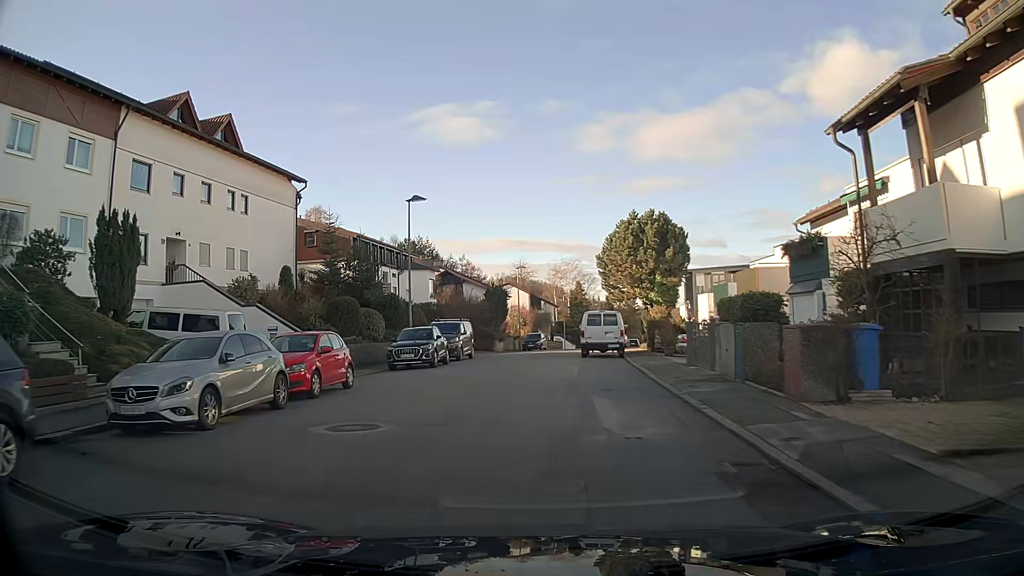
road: residential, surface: asphalt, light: Day
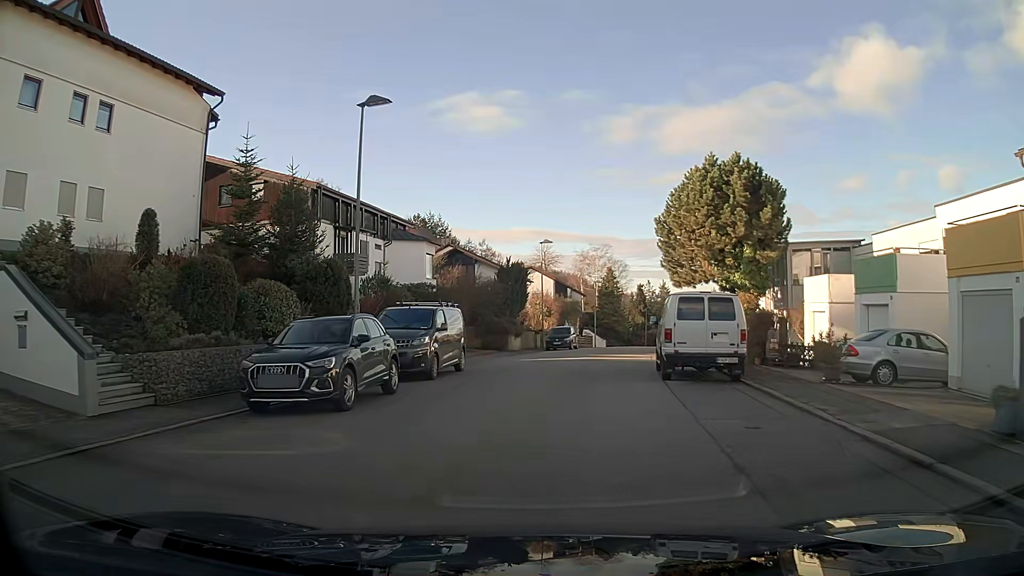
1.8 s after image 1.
(-0.2, +14.7) m; -1°
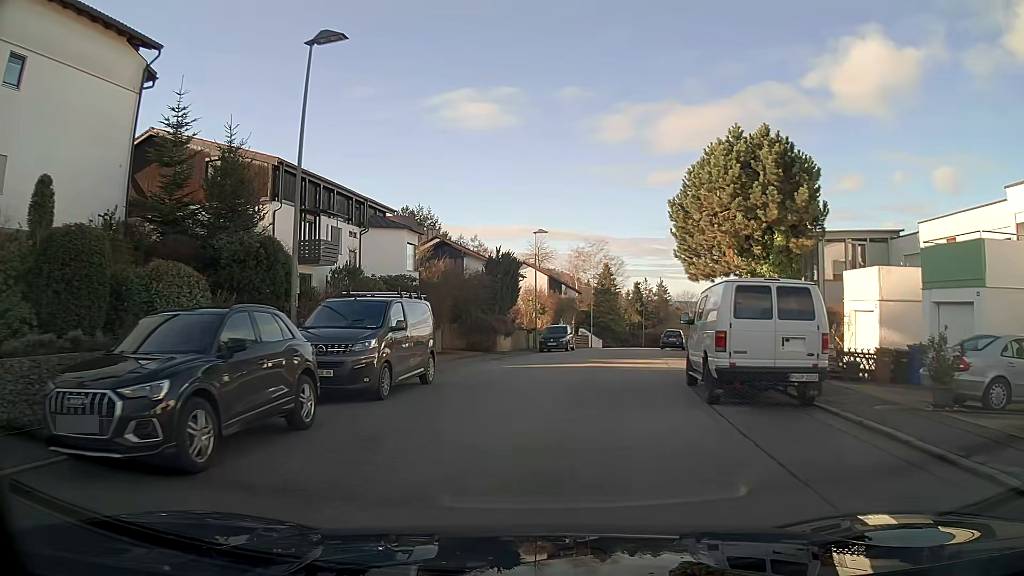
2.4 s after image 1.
(0.0, +4.9) m; +1°
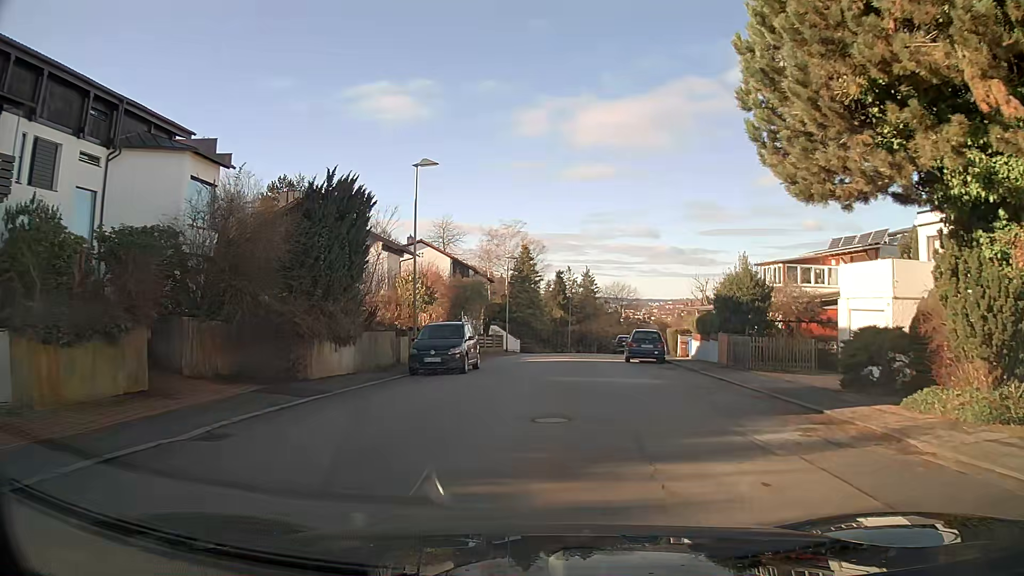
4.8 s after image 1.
(+1.2, +19.8) m; +7°
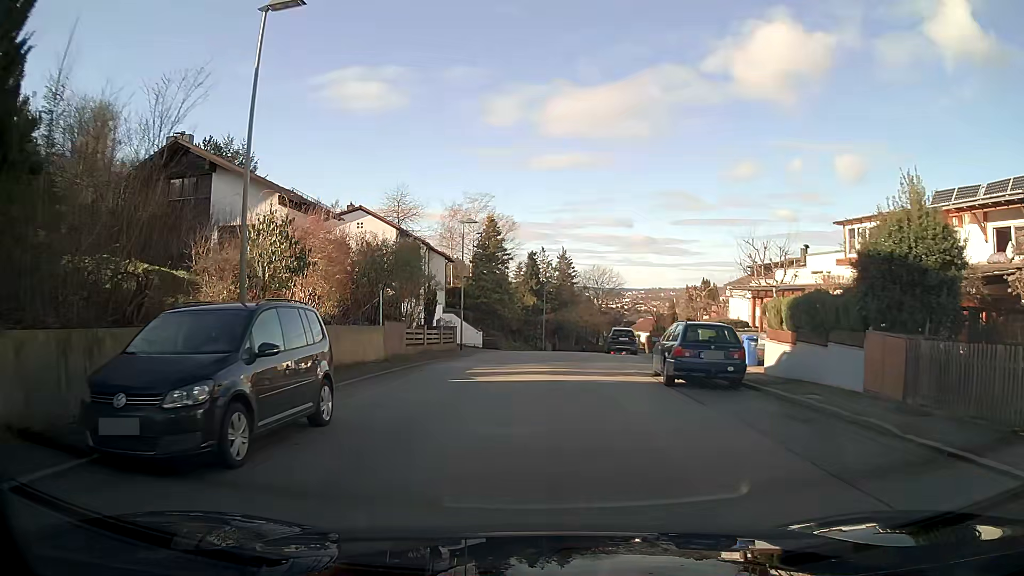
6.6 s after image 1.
(+0.4, +14.5) m; +2°
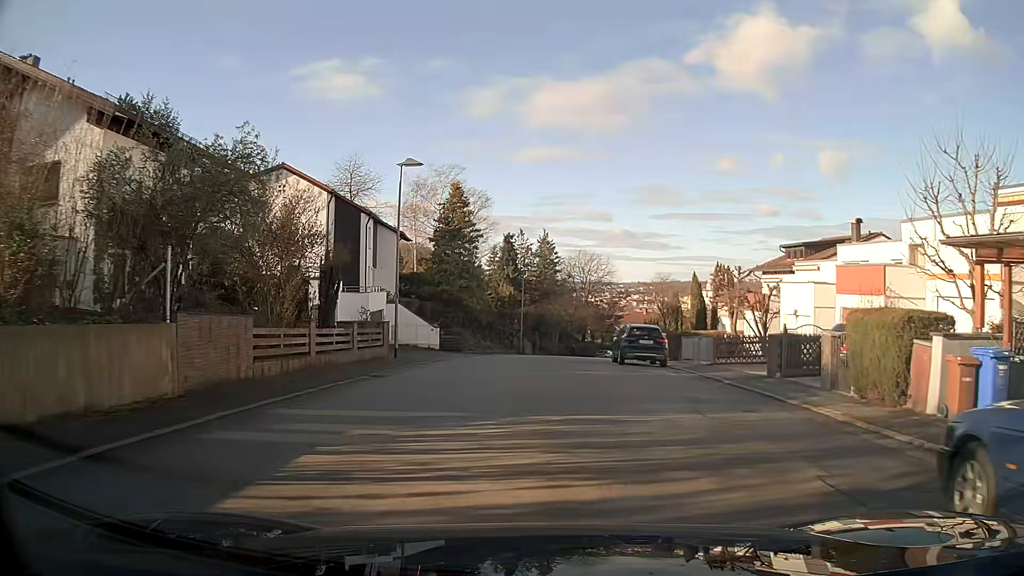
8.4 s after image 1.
(+0.3, +14.2) m; +2°
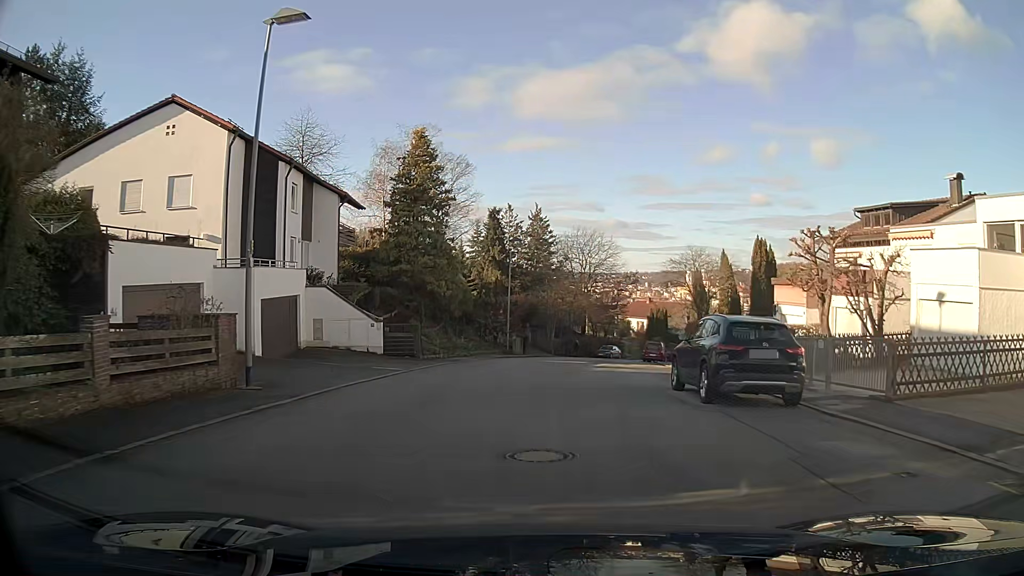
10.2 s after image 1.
(+0.1, +13.9) m; +1°
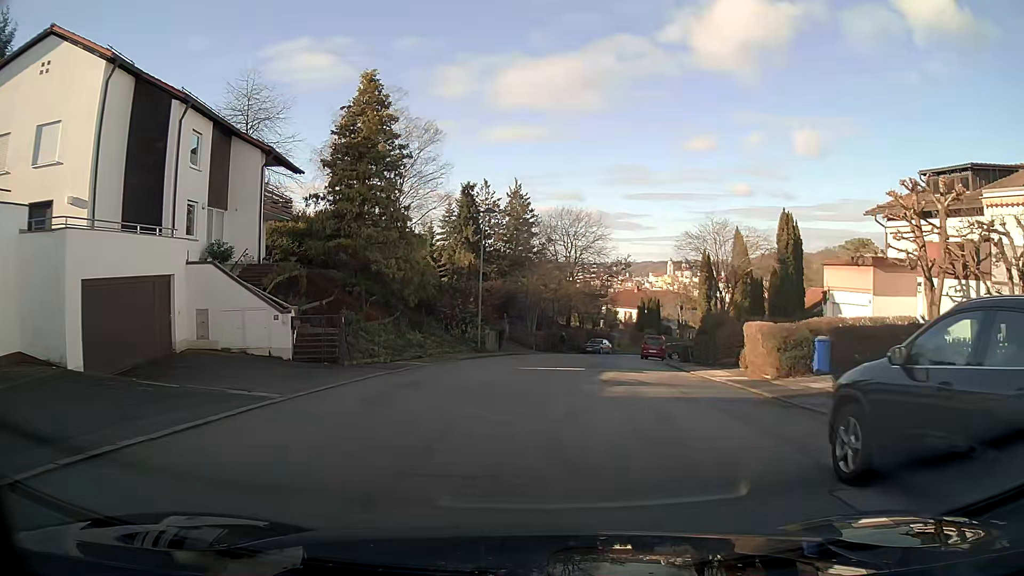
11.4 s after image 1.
(+0.1, +9.1) m; +2°
(0, +10) (+1, +20) (+2, +30) (+4, +40) (+5, +50) (+9, +59) (+14, +67) (+20, +76) (+26, +83) (+33, +90) m
